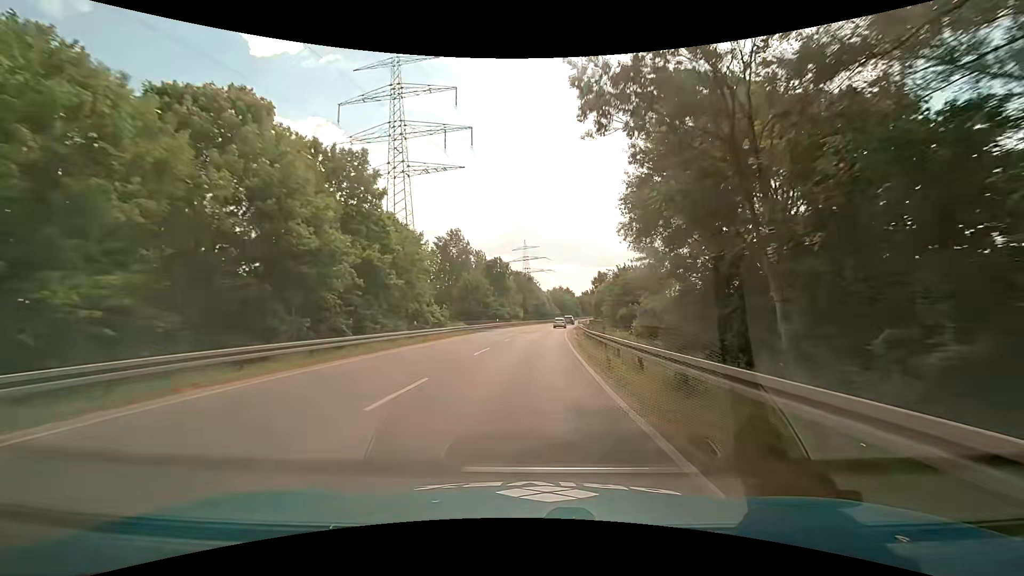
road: primary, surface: asphalt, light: Day
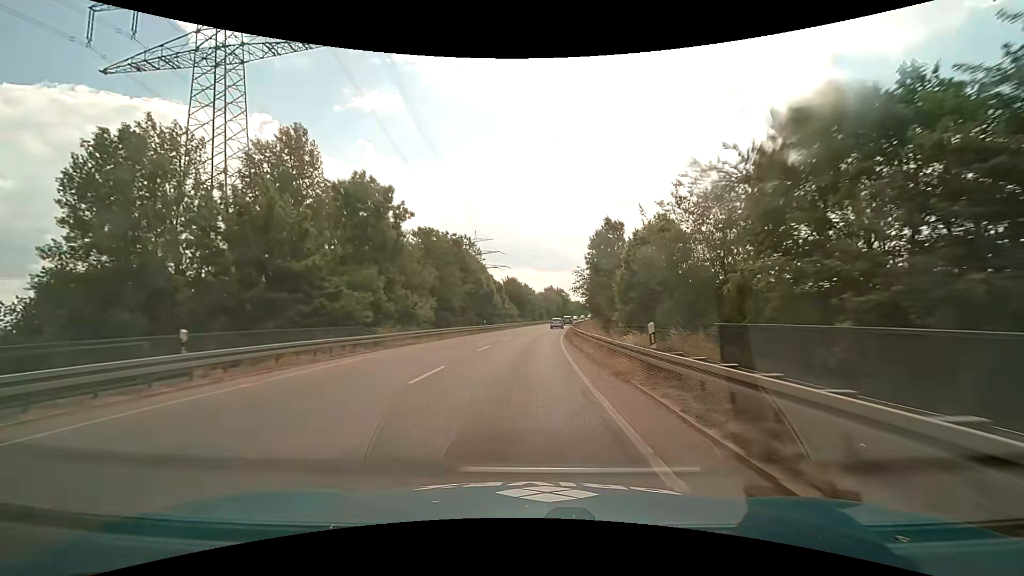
(+3.0, +54.9) m; +6°
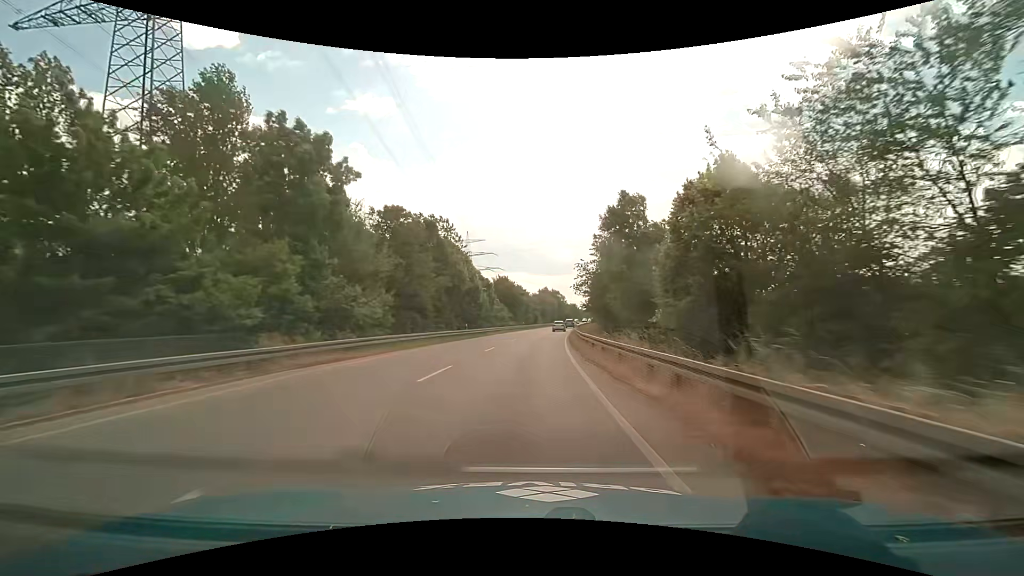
(0.0, +11.0) m; 0°
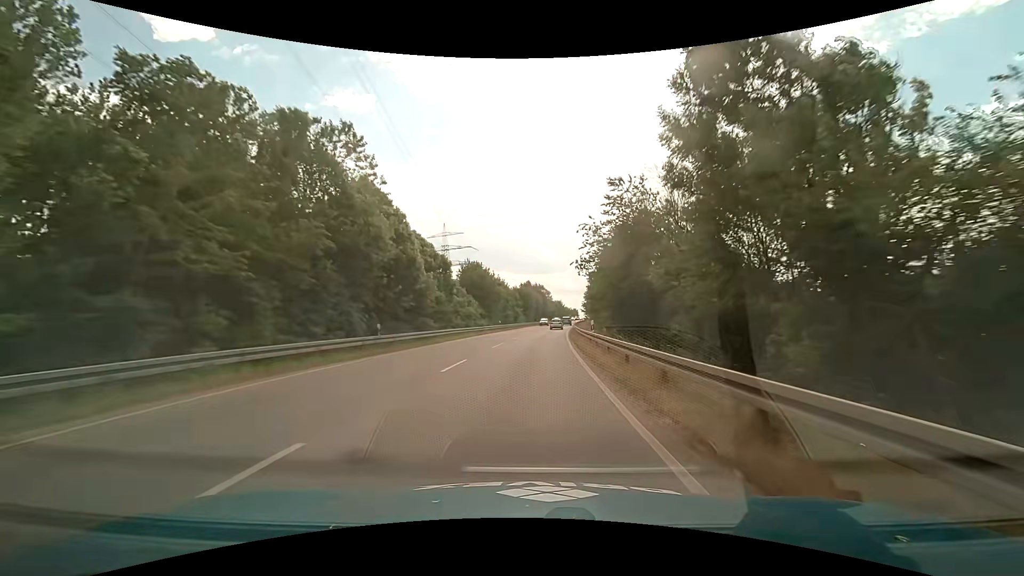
(+0.4, +21.9) m; +2°
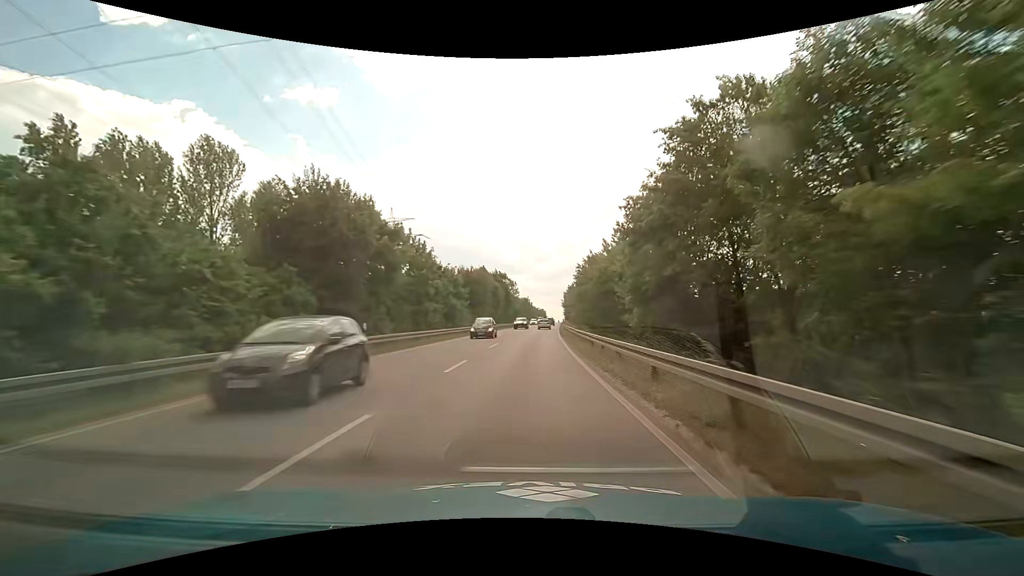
(+1.5, +43.4) m; +4°
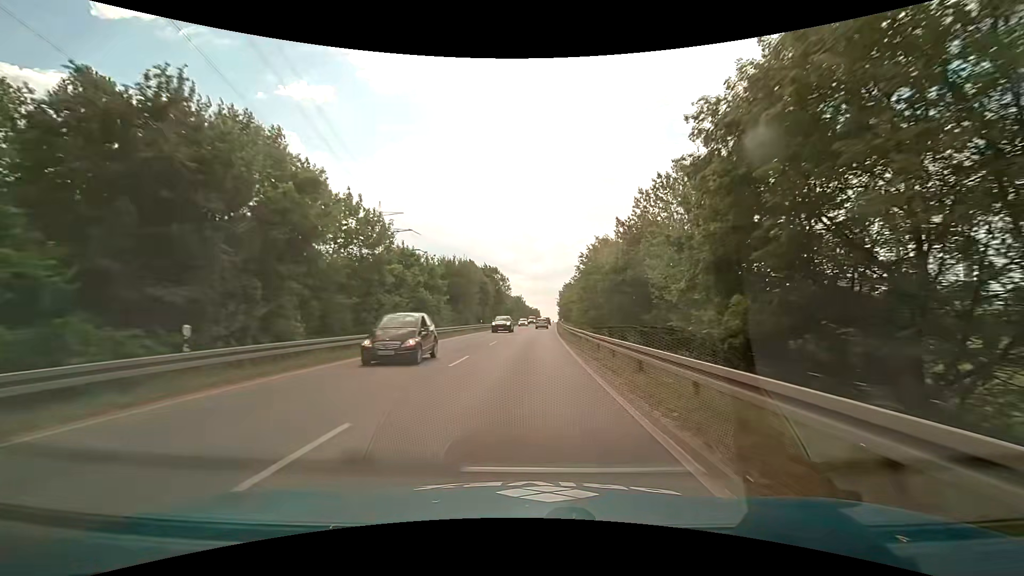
(+0.1, +10.8) m; +1°
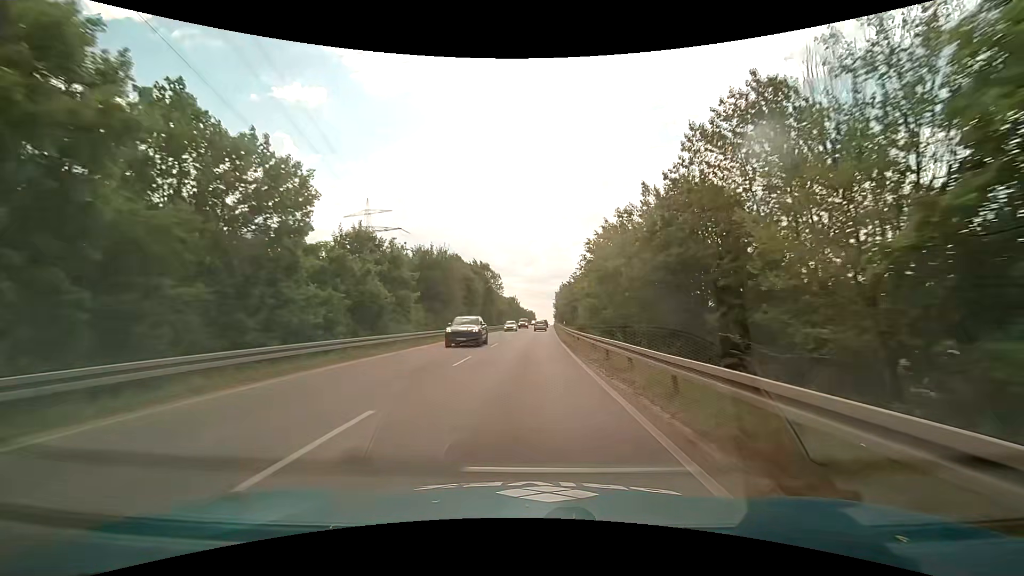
(+0.1, +10.8) m; +1°
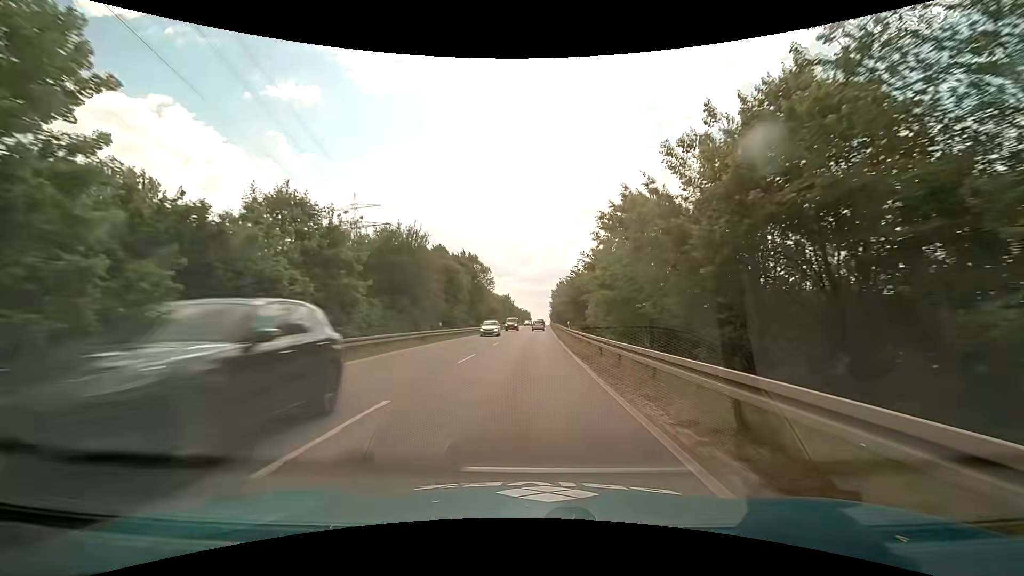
(+0.1, +10.8) m; 0°
(0, +10) (0, +20) (+1, +30) (+1, +40) (+1, +50) (+2, +60) (+2, +70) (+2, +80) (+3, +90) (+3, +100) m
